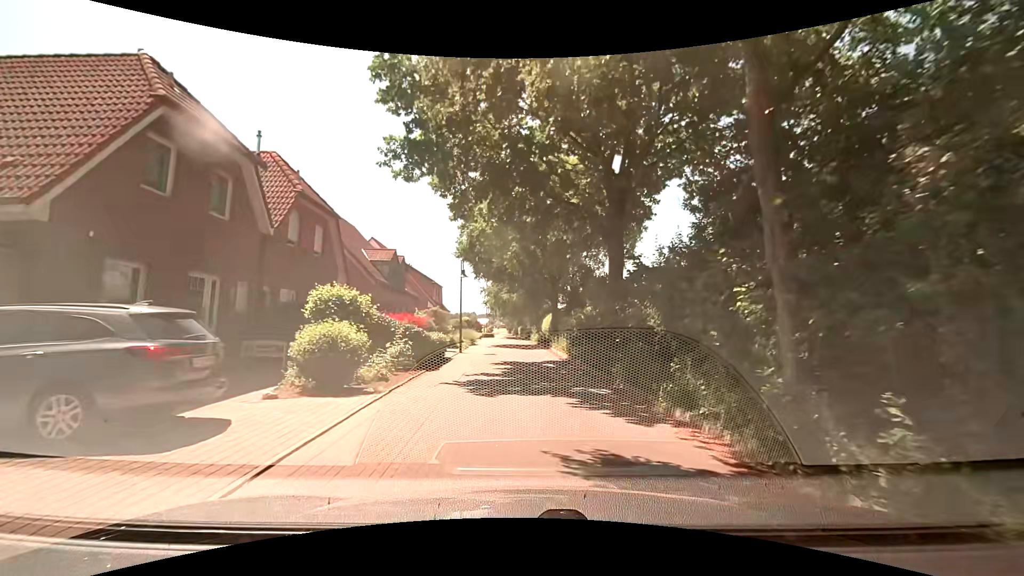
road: residential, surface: paving_stones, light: Day
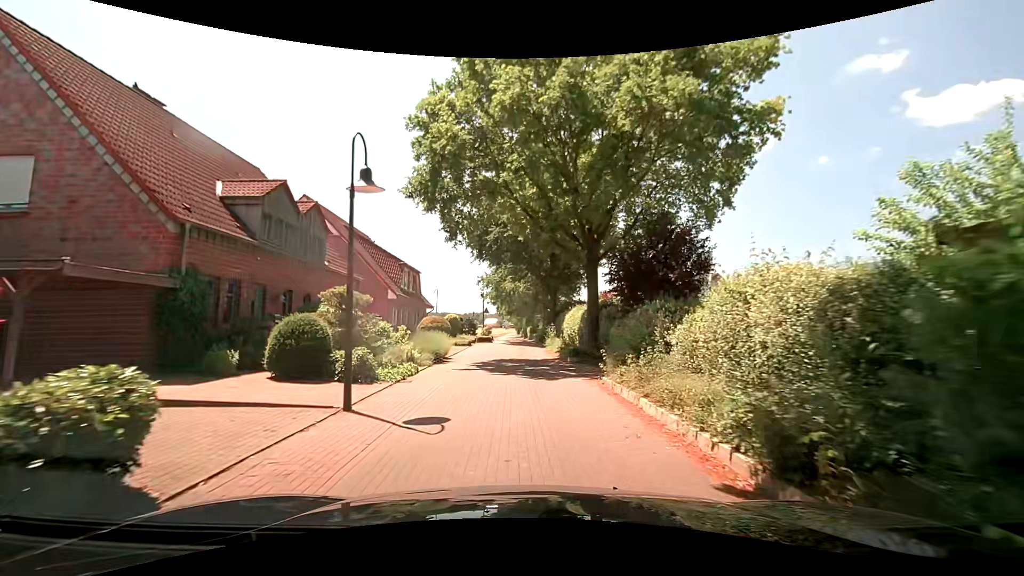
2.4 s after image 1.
(-0.3, +16.8) m; -2°
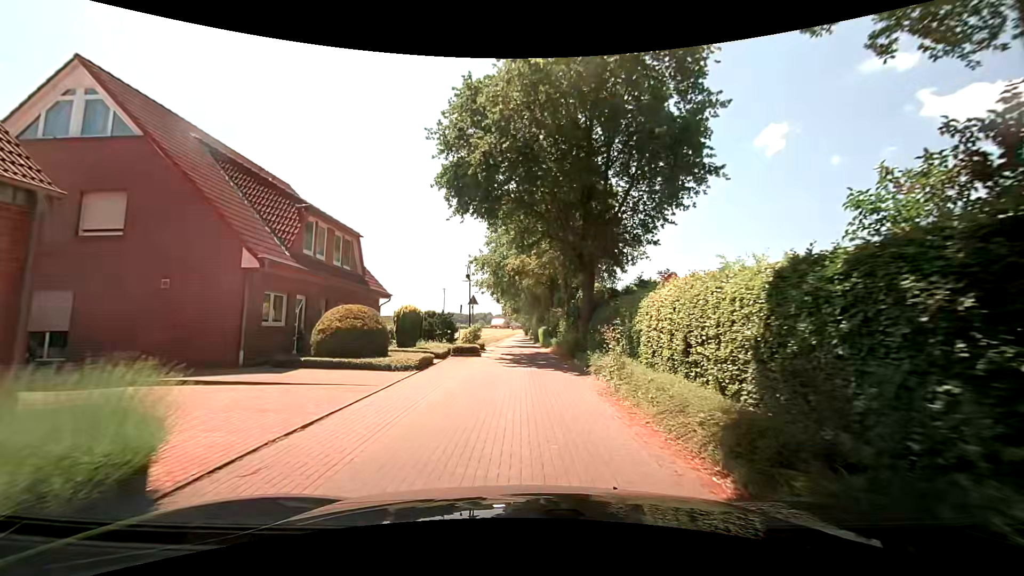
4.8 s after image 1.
(-0.1, +17.4) m; 0°
(0, +10) (0, +20) (0, +30) (-1, +40) (-1, +50) (-1, +60) (-2, +70) (-2, +80) (-2, +90) (-2, +100) m
